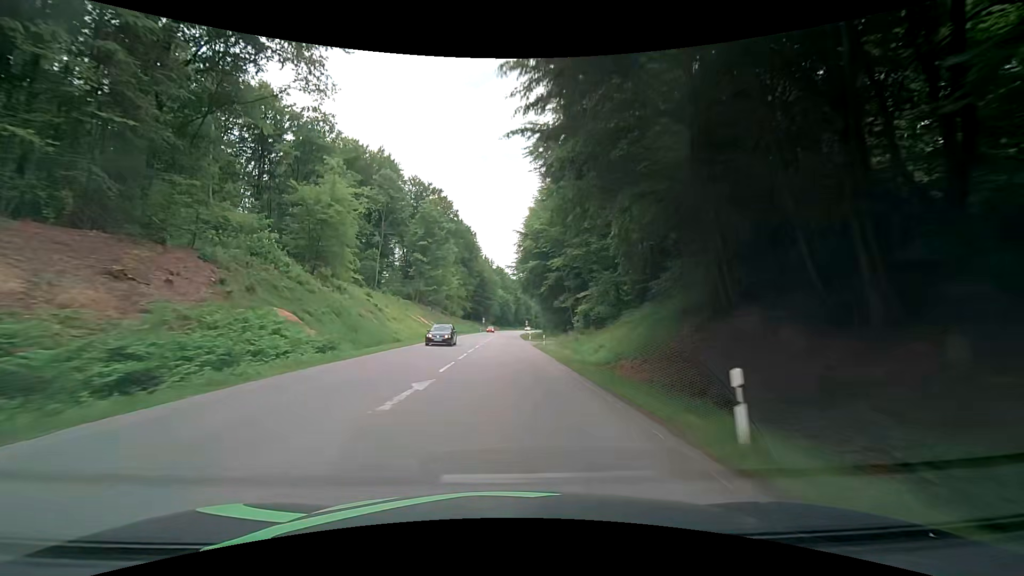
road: secondary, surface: asphalt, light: Day
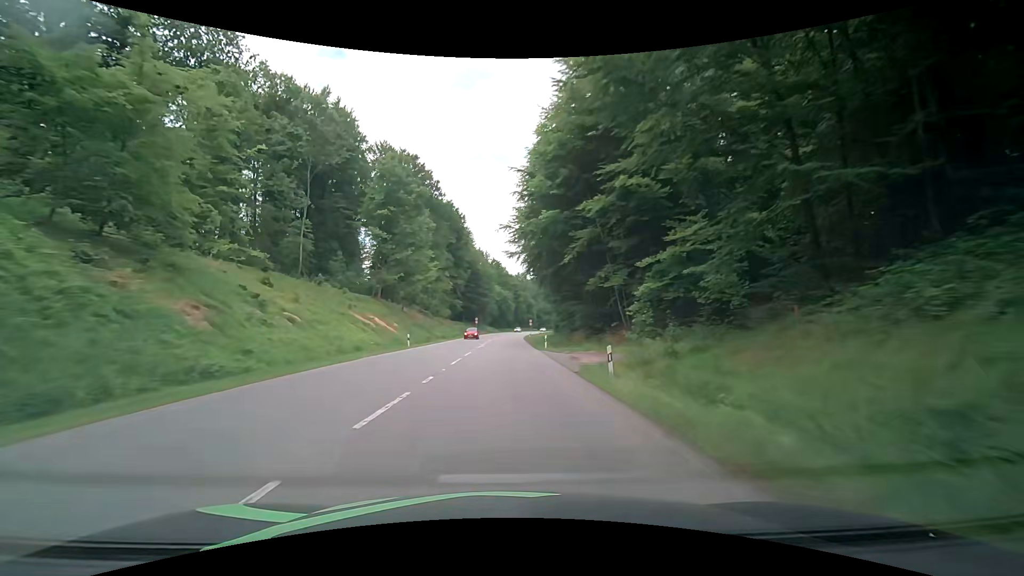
(-0.1, +26.3) m; 0°
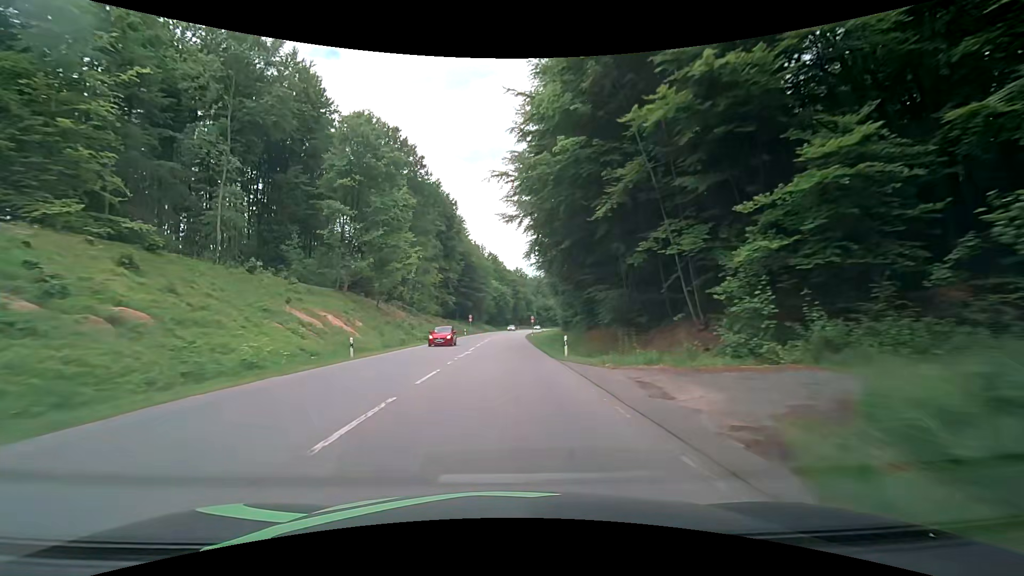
(-0.1, +13.1) m; 0°
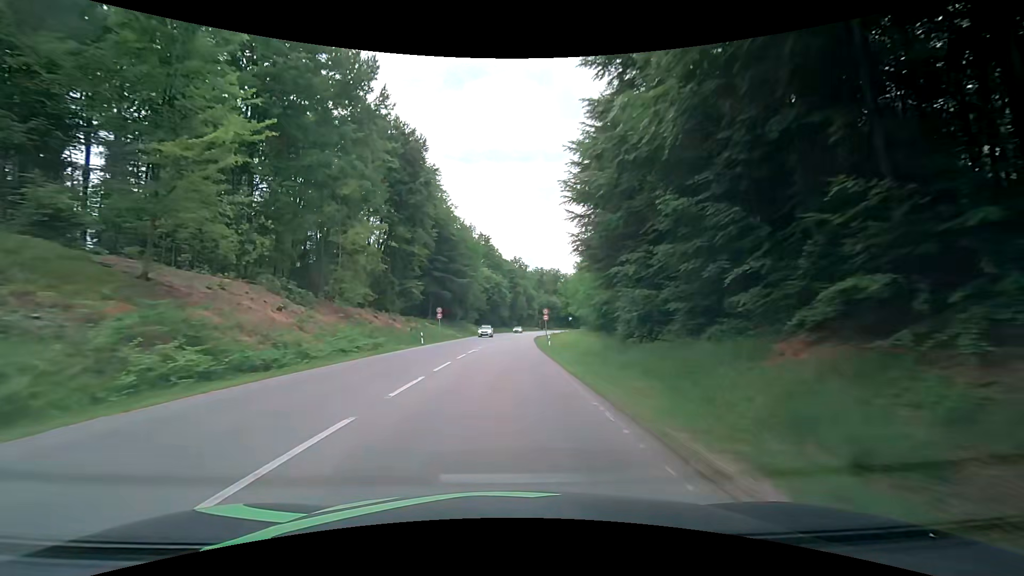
(+0.3, +37.6) m; +1°
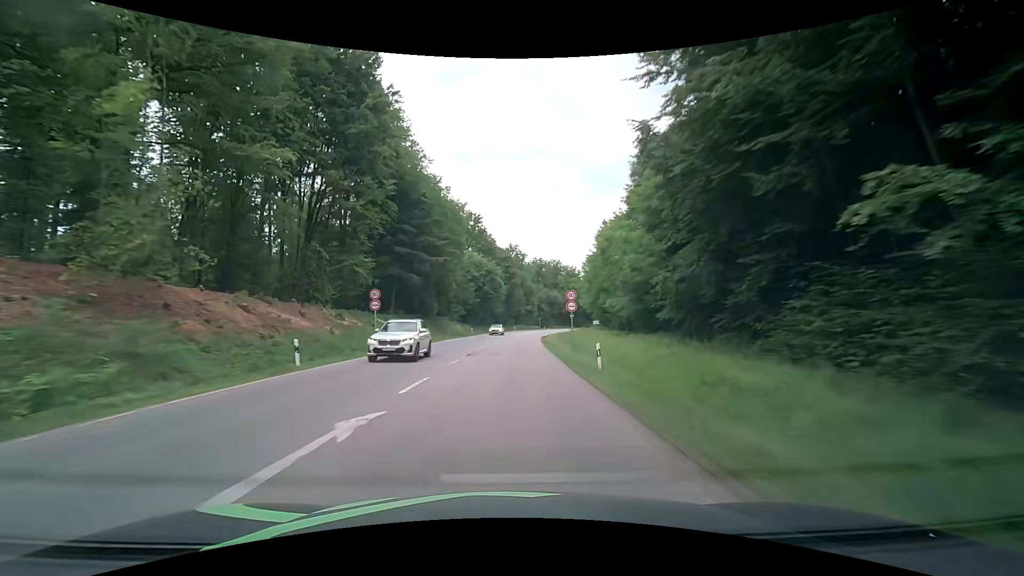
(0.0, +24.1) m; 0°
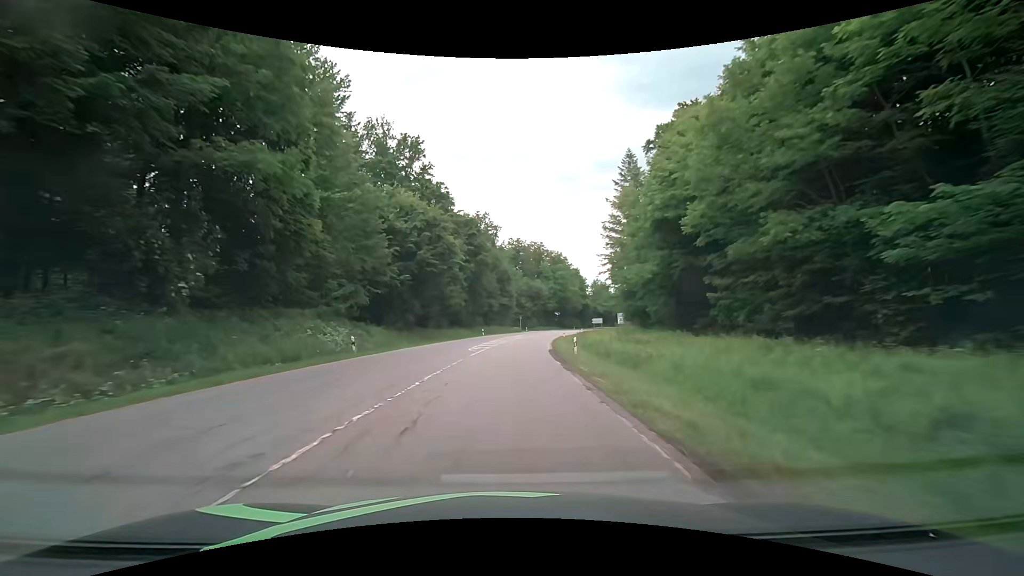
(+1.2, +46.8) m; +3°
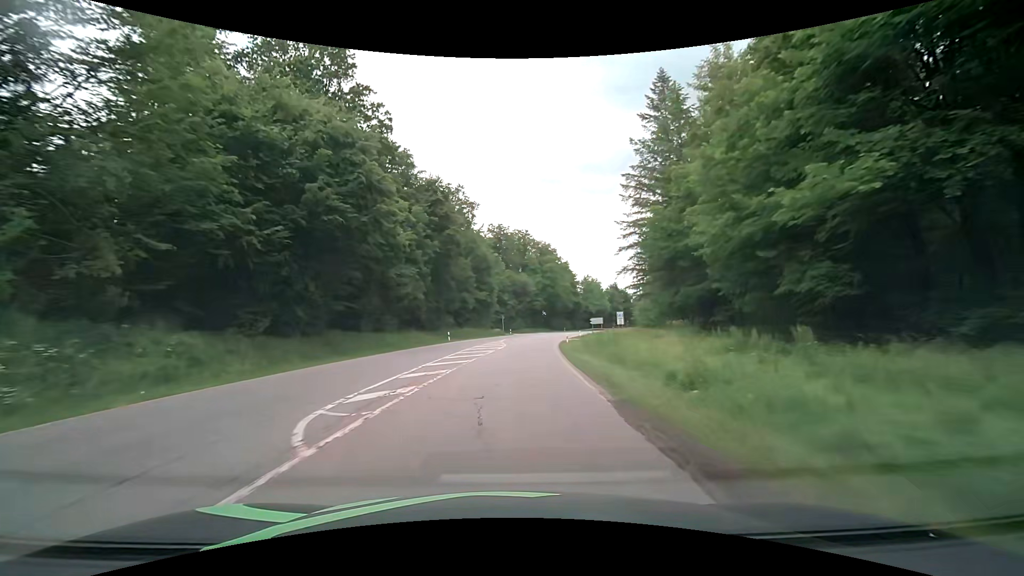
(+0.4, +22.8) m; +2°
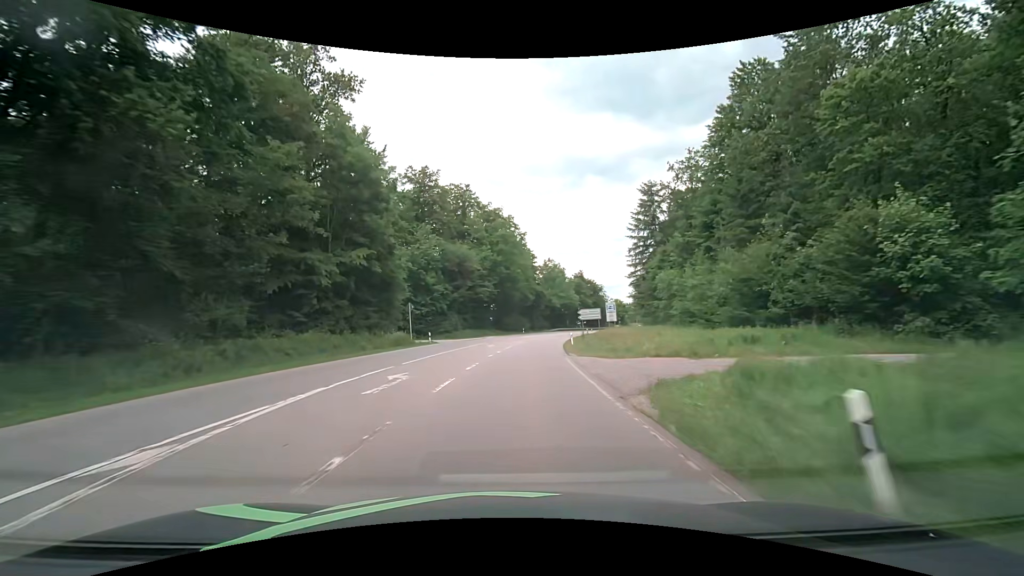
(+2.5, +45.2) m; +6°
(0, +10) (0, +20) (+1, +30) (+2, +40) (+3, +50) (+5, +60) (+7, +70) (+9, +79) (+11, +89) (+13, +99) m
